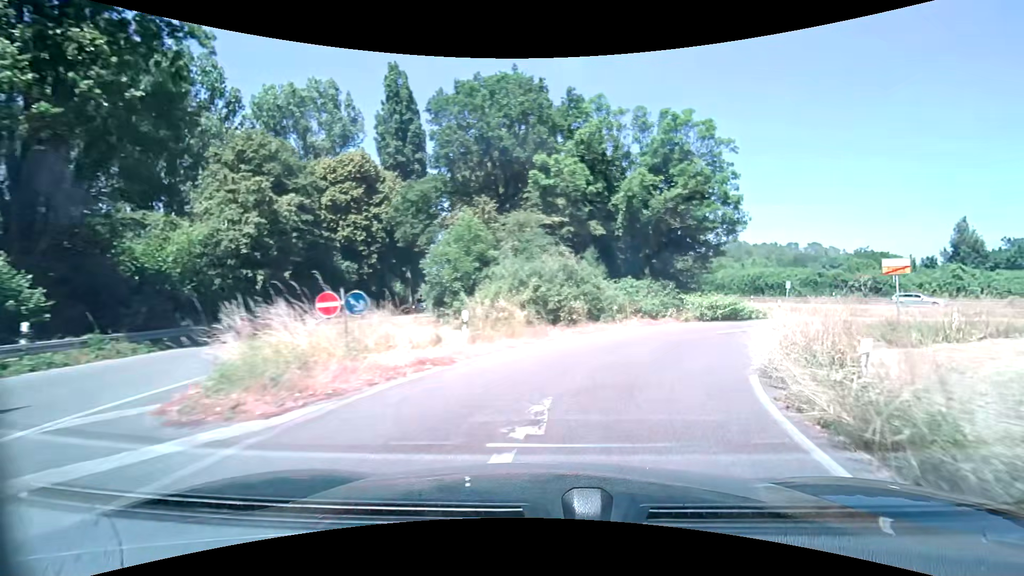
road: trunk_link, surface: asphalt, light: Day
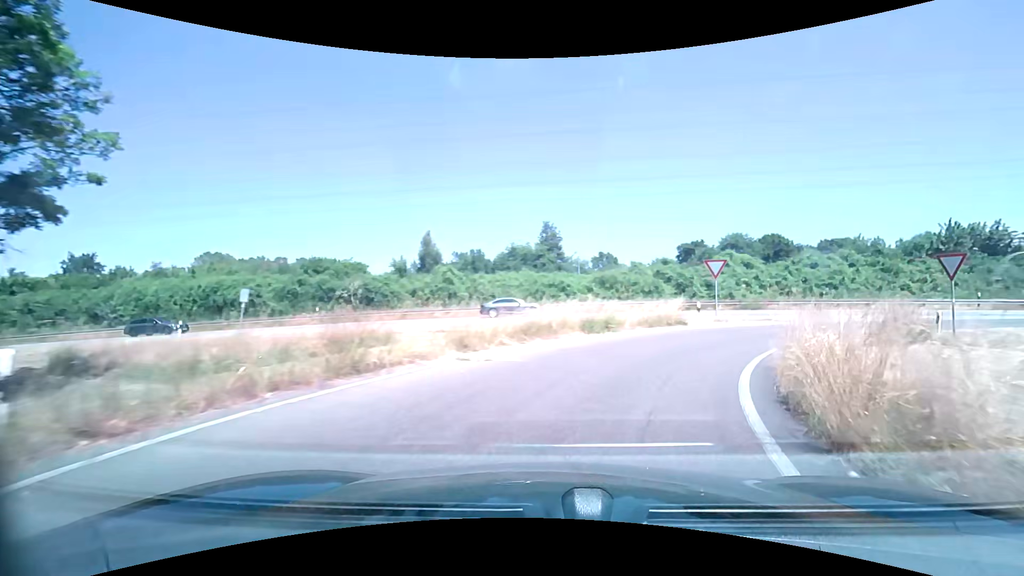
(+12.0, +23.8) m; +54°
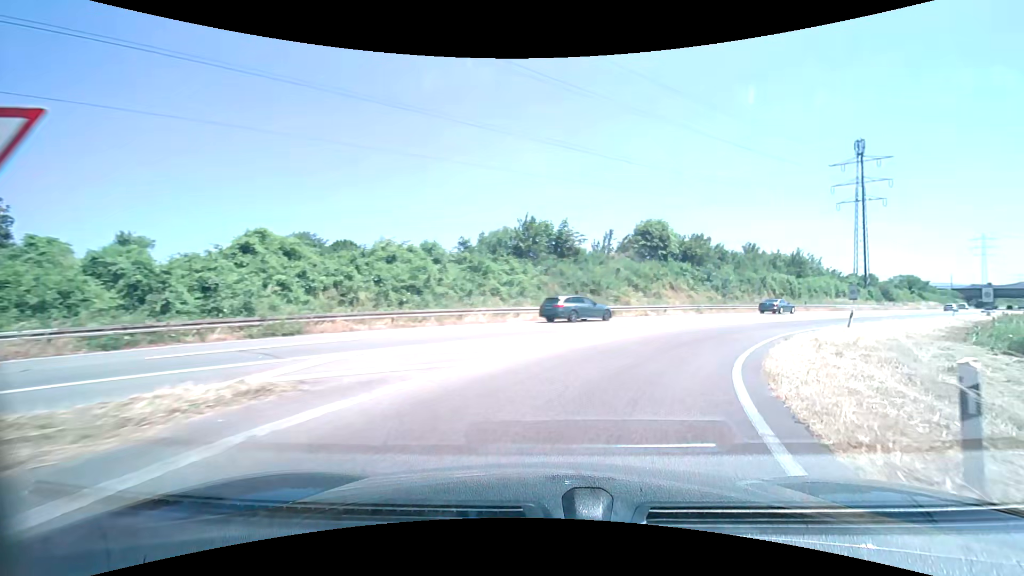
(+8.6, +20.4) m; +46°
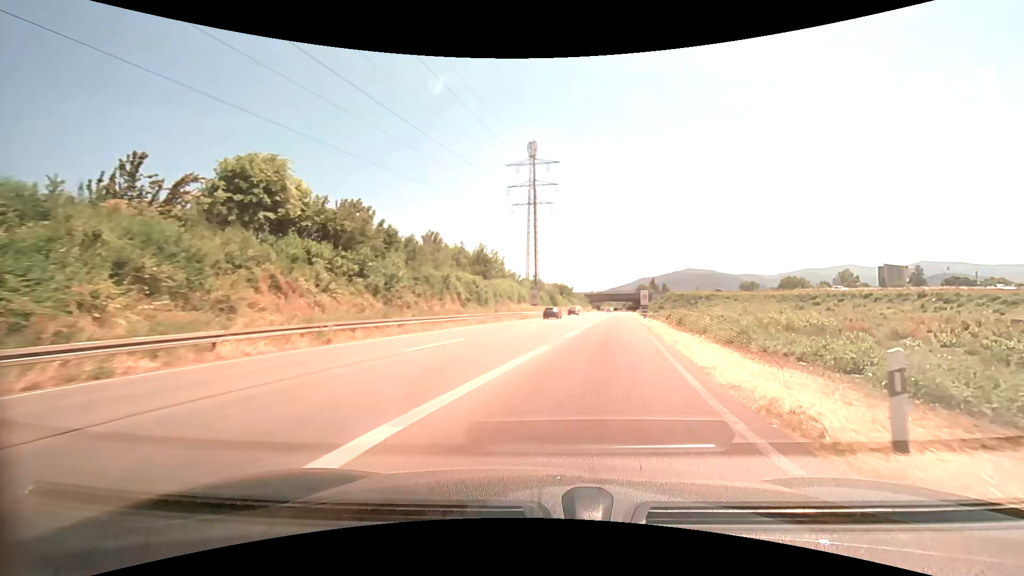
(+8.5, +24.6) m; +35°
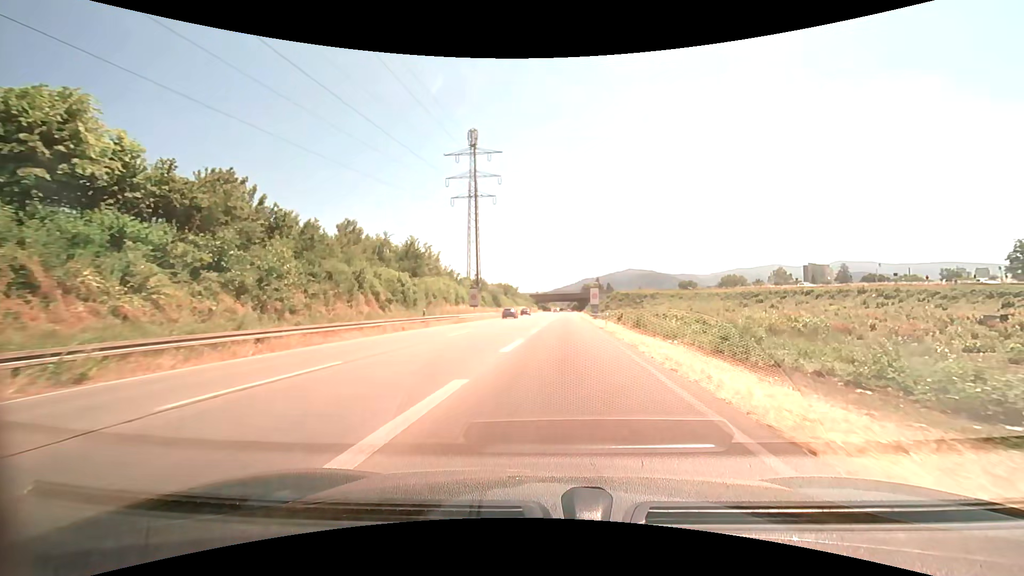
(+0.4, +7.7) m; +6°
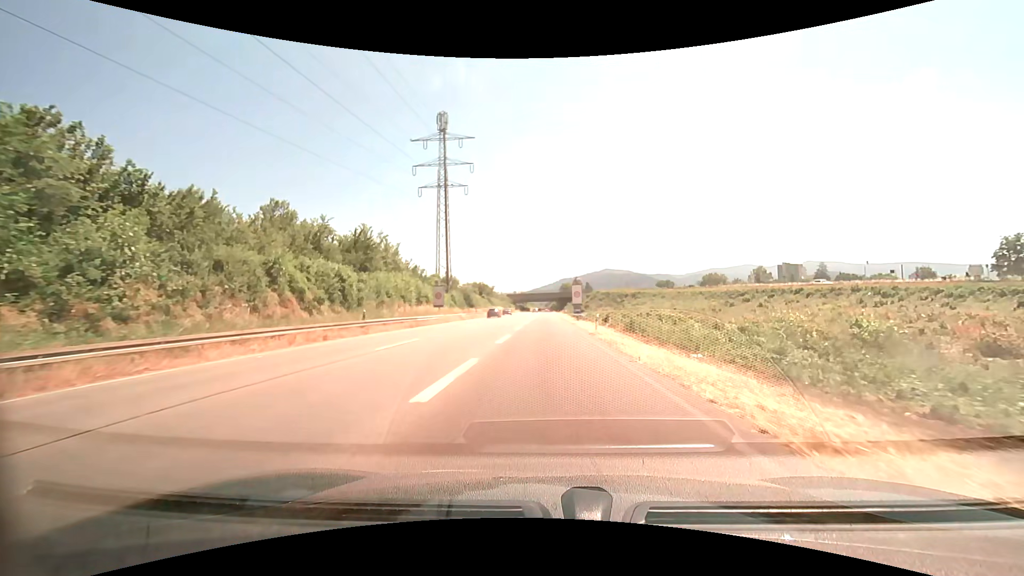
(+0.2, +8.1) m; +3°
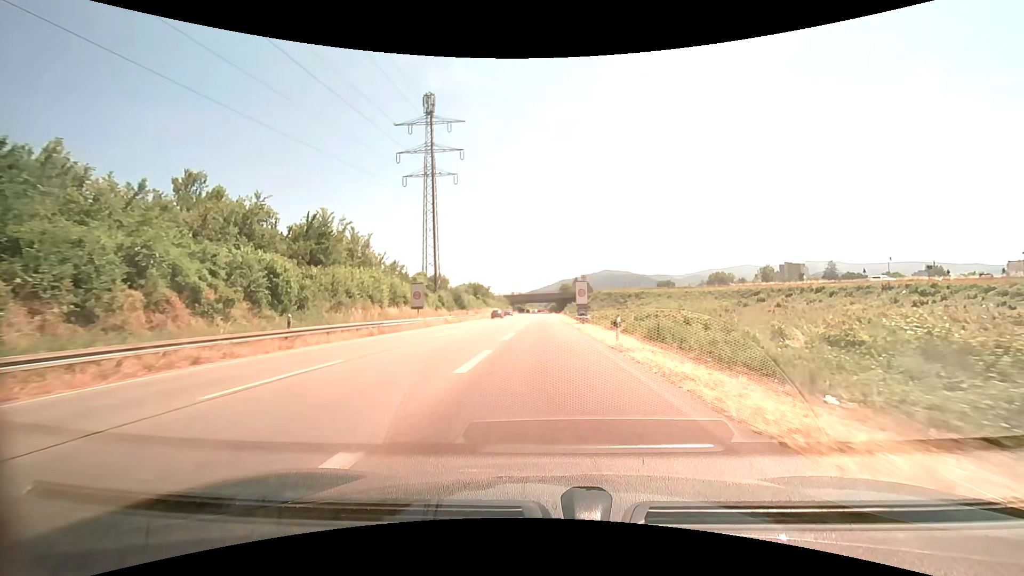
(0.0, +8.7) m; 0°
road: trunk
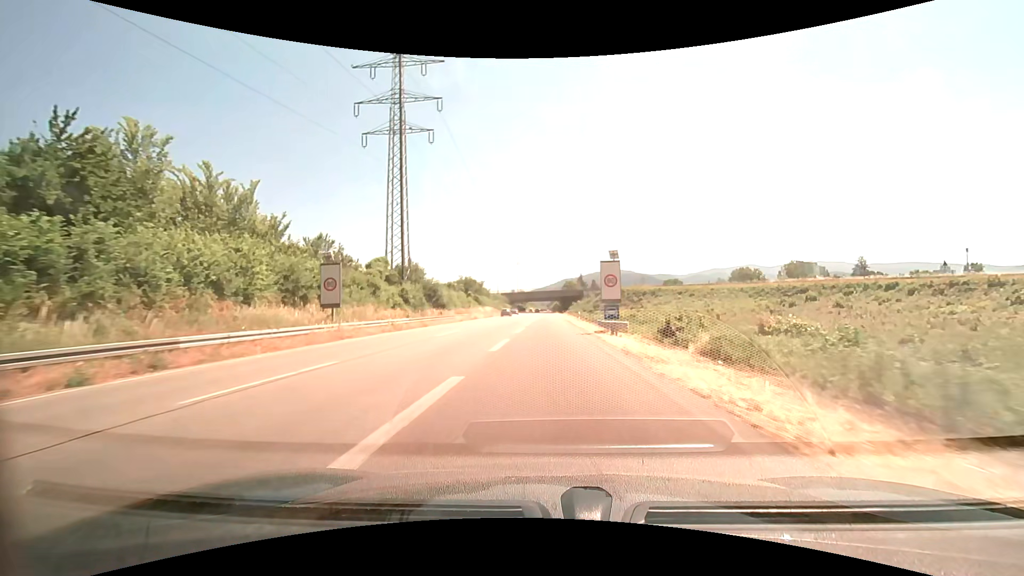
(-0.1, +19.1) m; 0°
(0, +10) (0, +20) (0, +30) (0, +40) (0, +50) (0, +60) (0, +70) (-1, +80) (-1, +90) (-1, +100) m
